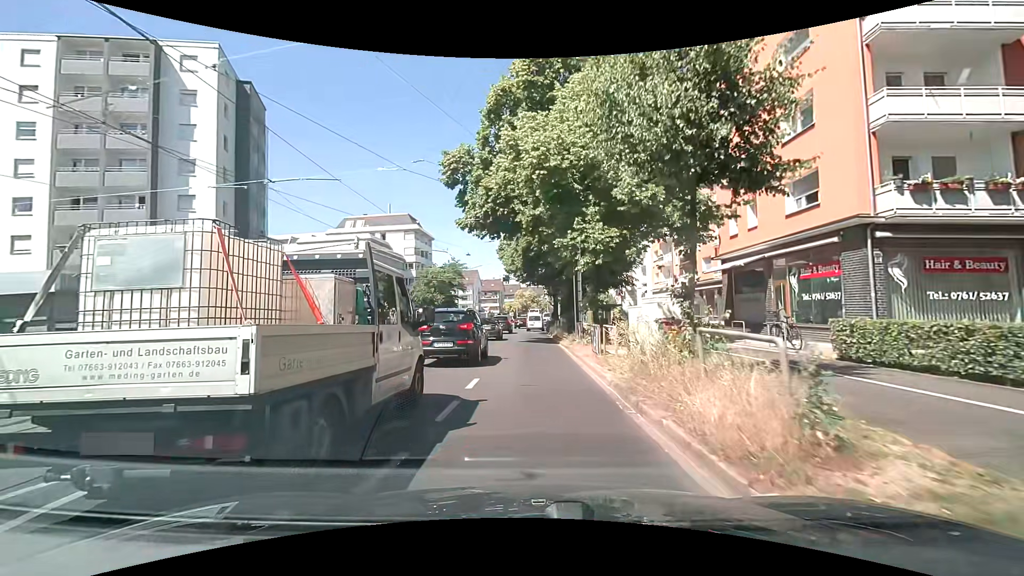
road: primary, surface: asphalt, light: Day
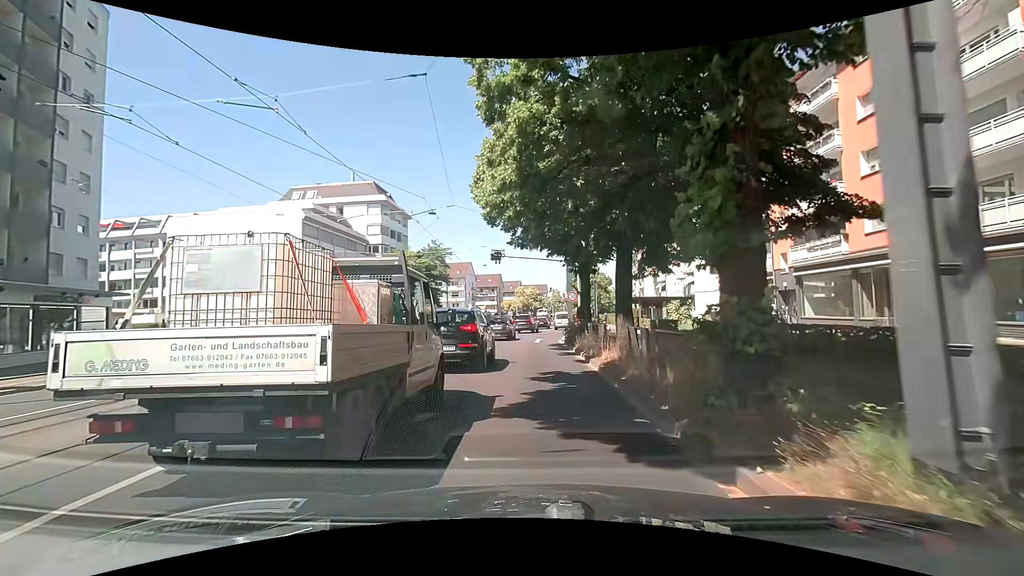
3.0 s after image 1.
(0.0, +21.8) m; -1°
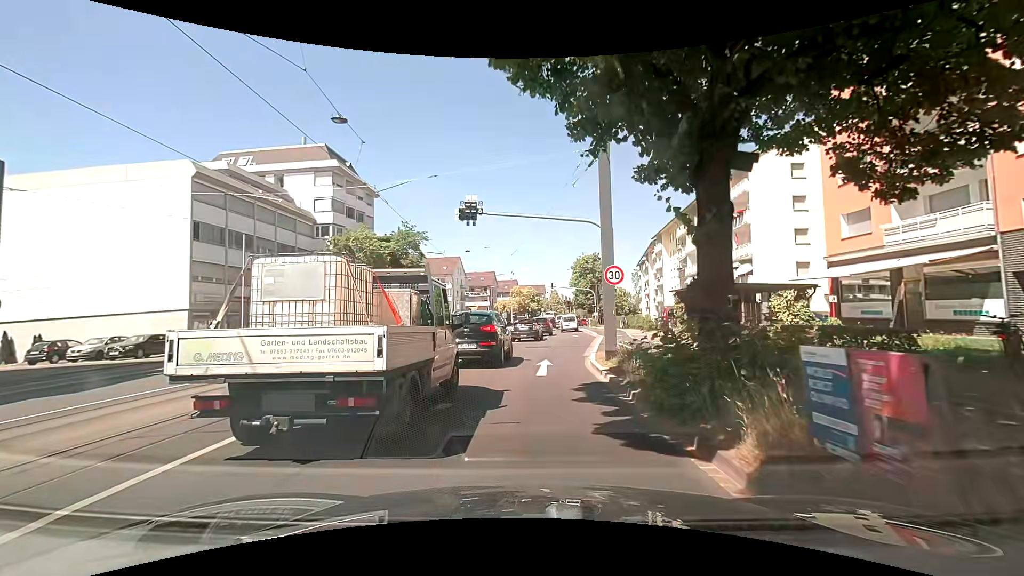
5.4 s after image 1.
(+0.3, +15.9) m; +1°
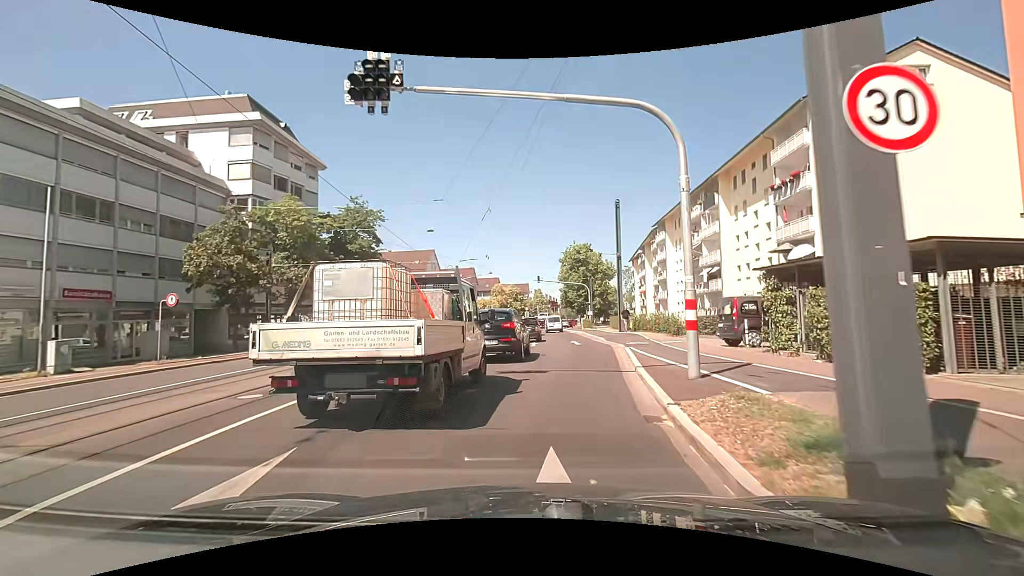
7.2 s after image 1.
(0.0, +12.0) m; +1°
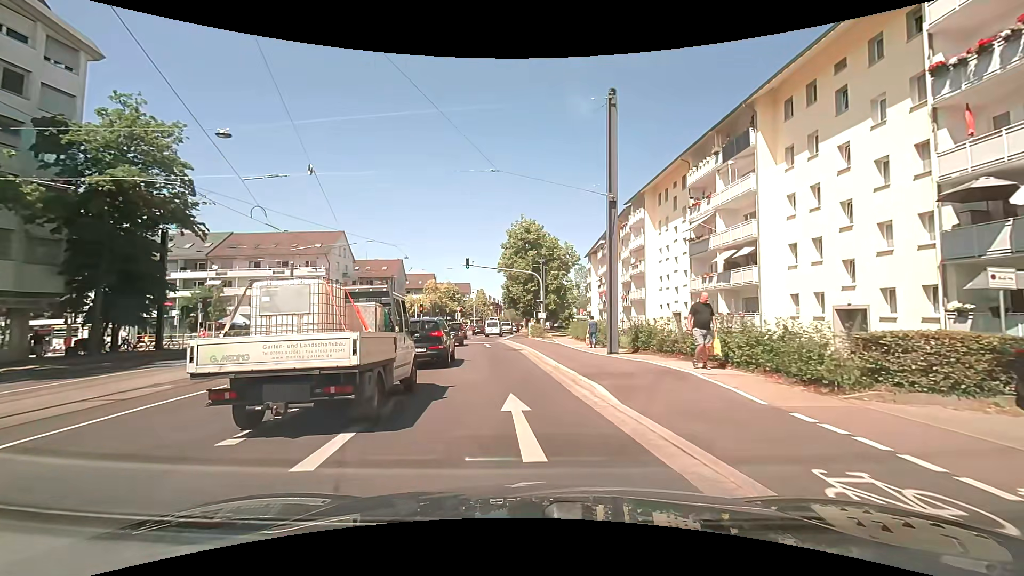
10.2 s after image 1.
(+1.7, +20.1) m; +6°
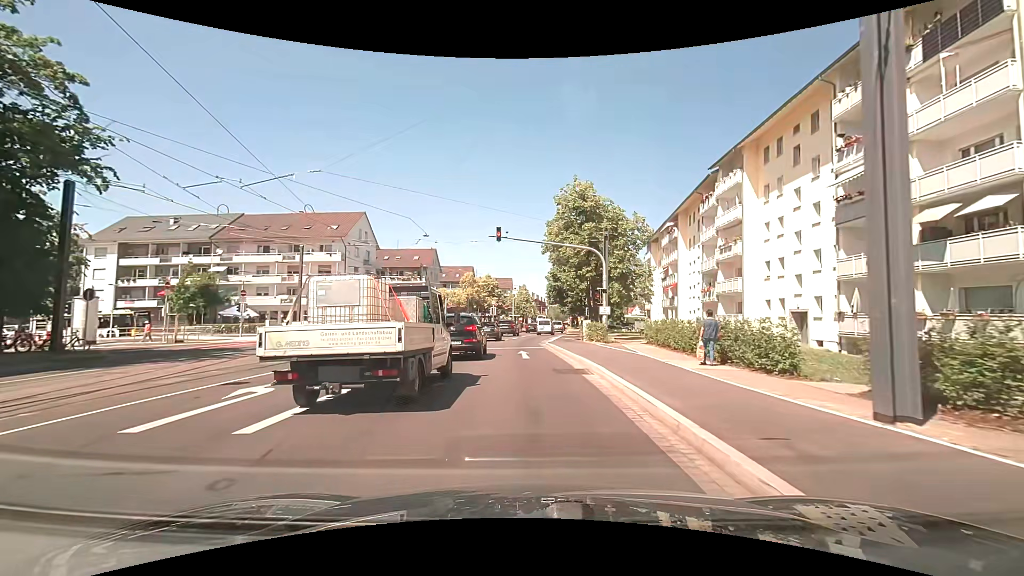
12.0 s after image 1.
(-0.4, +12.2) m; -3°
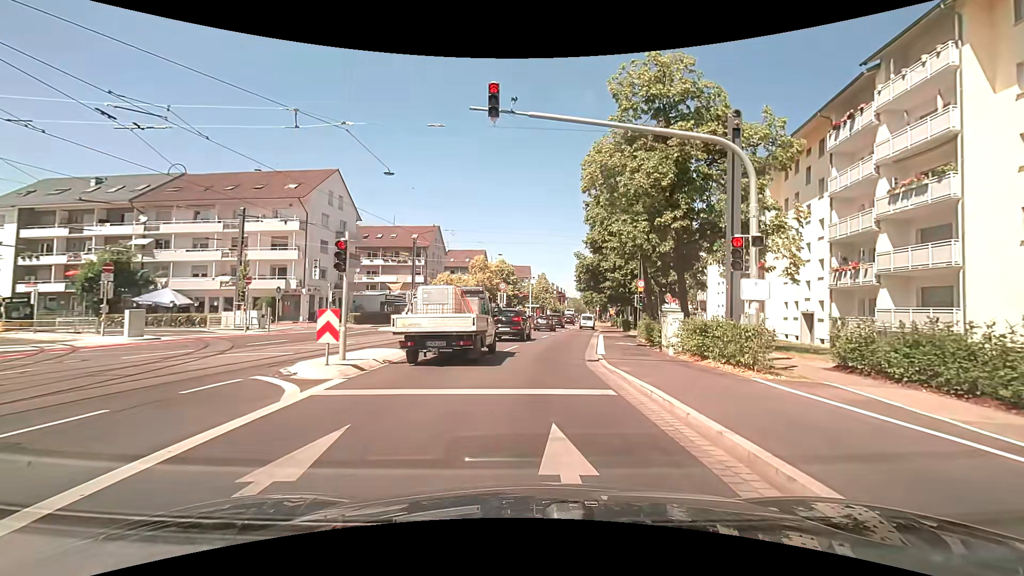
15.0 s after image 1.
(-0.4, +16.4) m; -3°
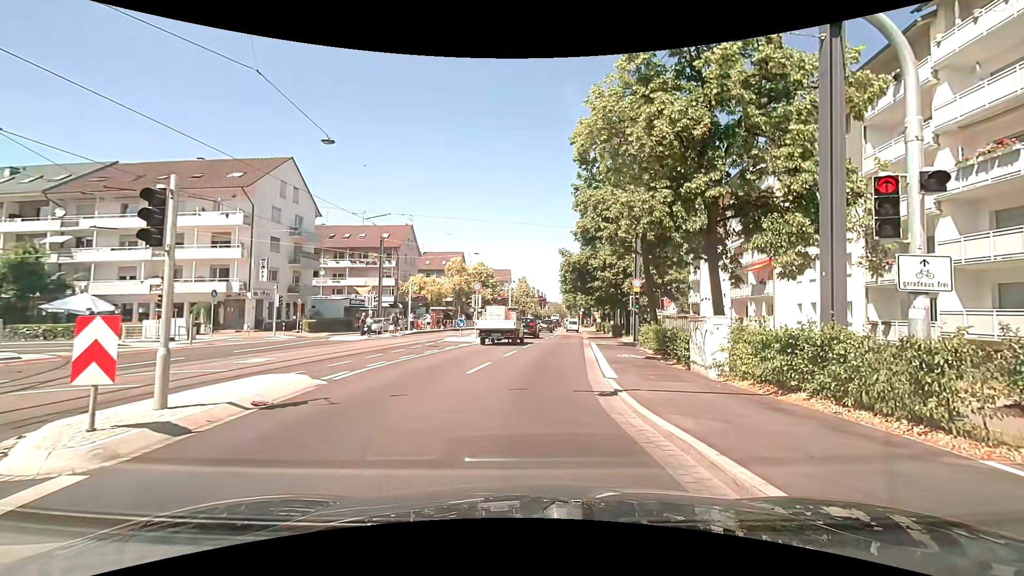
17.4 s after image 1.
(0.0, +5.1) m; +1°
(0, +10) (+1, +20) (+2, +30) (+4, +40) (+5, +50) (+6, +60) (+7, +70) (+8, +80) (+9, +90) (+10, +100) m
